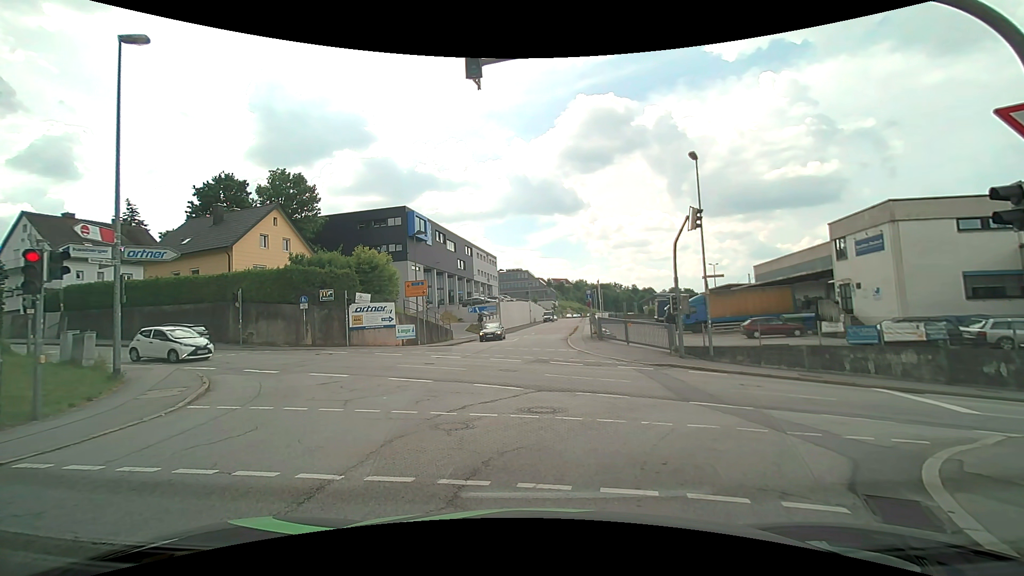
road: residential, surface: asphalt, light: Day
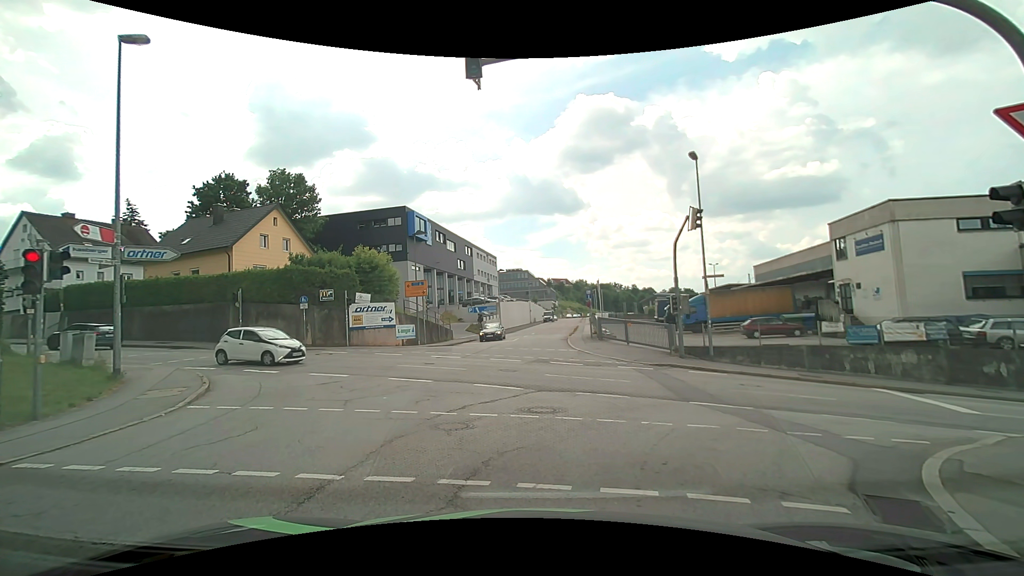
(0.0, 0.0) m; 0°
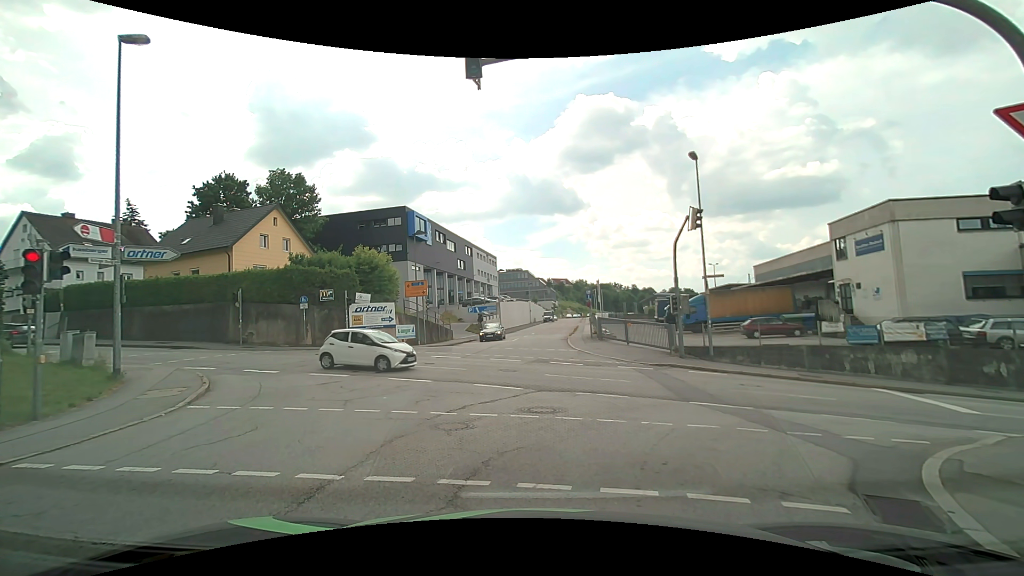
(0.0, 0.0) m; 0°
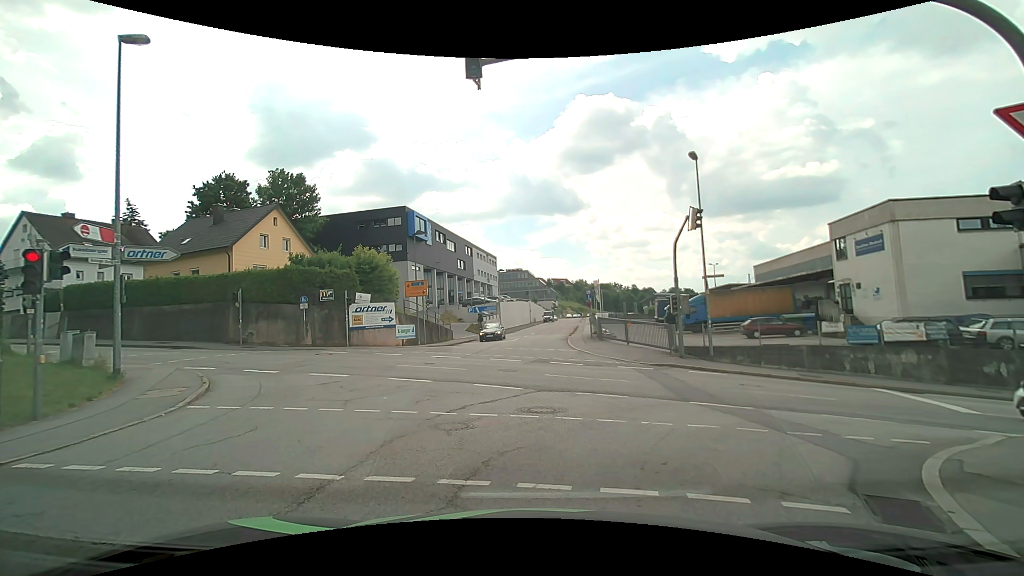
(0.0, 0.0) m; 0°
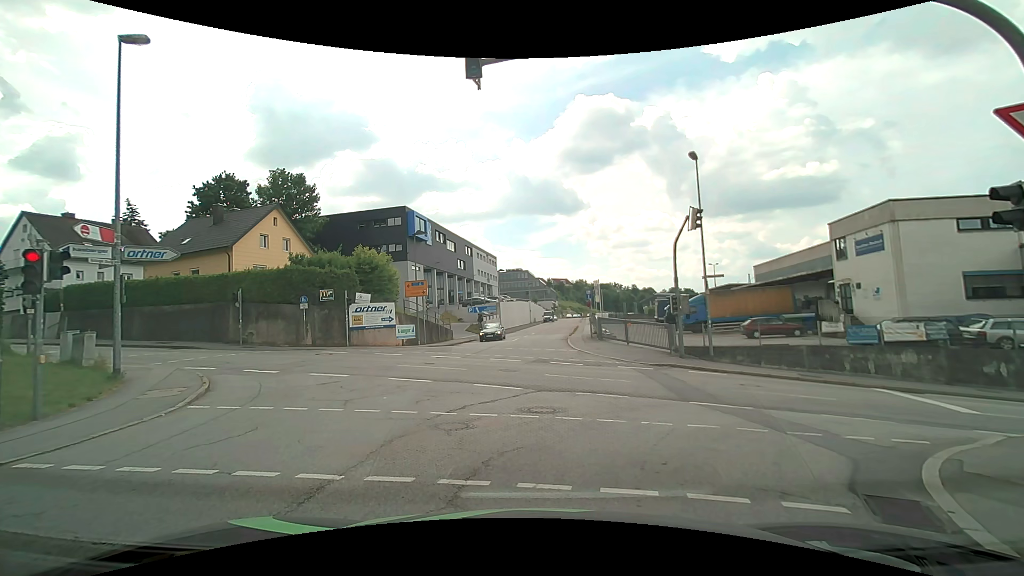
(0.0, 0.0) m; 0°
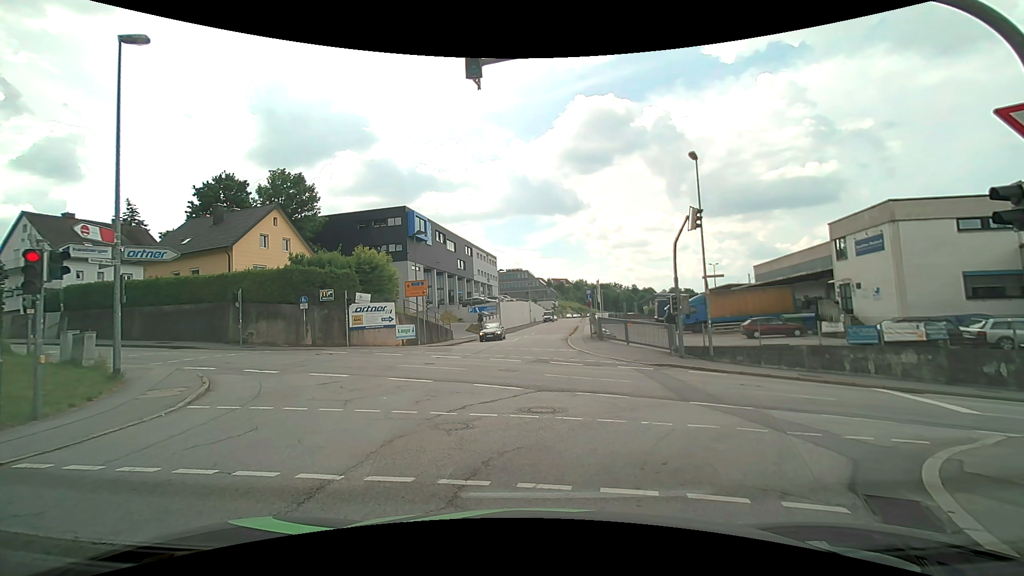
(0.0, 0.0) m; 0°
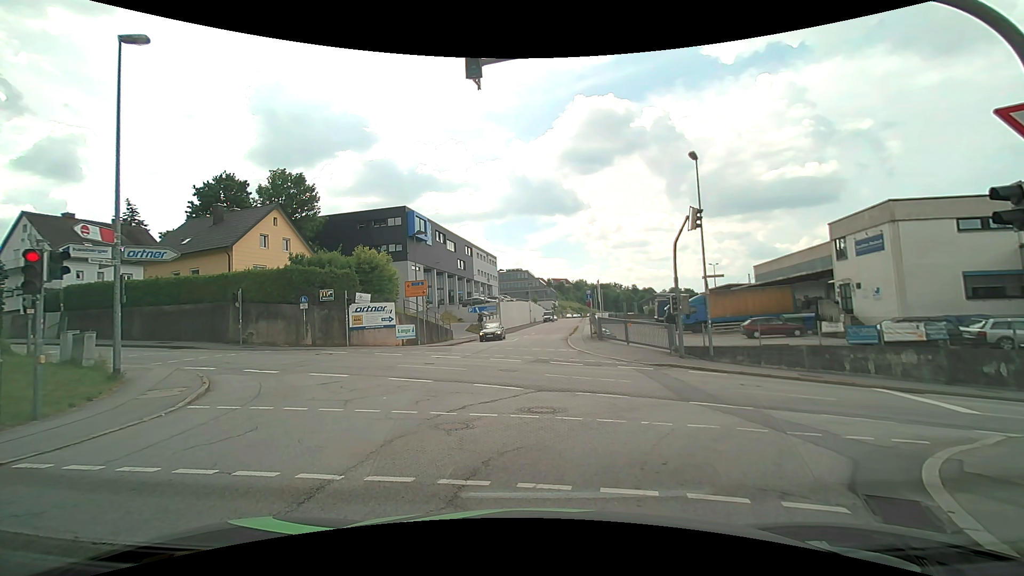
(0.0, 0.0) m; 0°
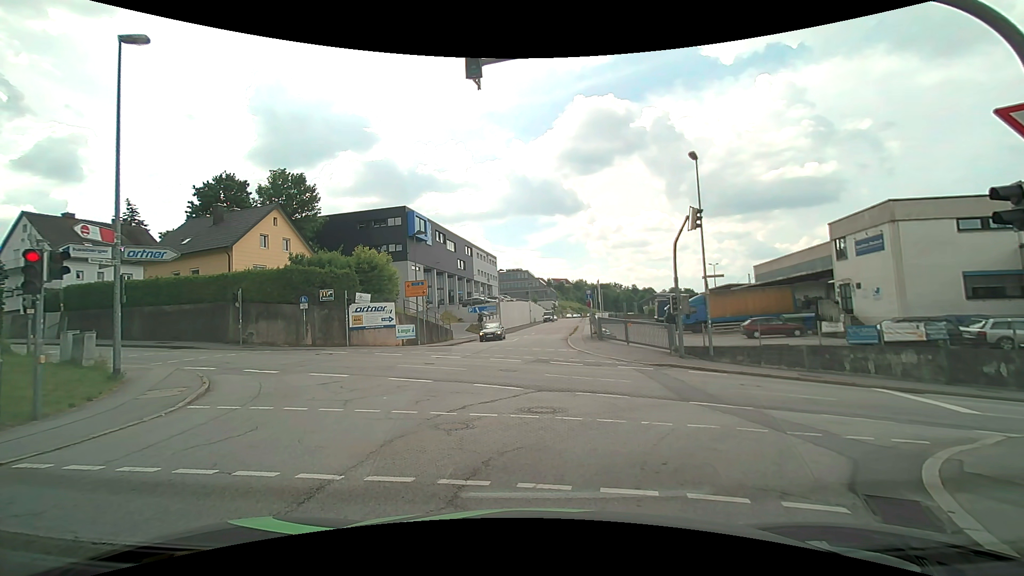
(0.0, 0.0) m; 0°
(+1, +10) (+2, +20) (+2, +30) (+3, +40) (+5, +50) (+7, +60) (+9, +69) (+11, +79) (+12, +89) (+14, +99) m
